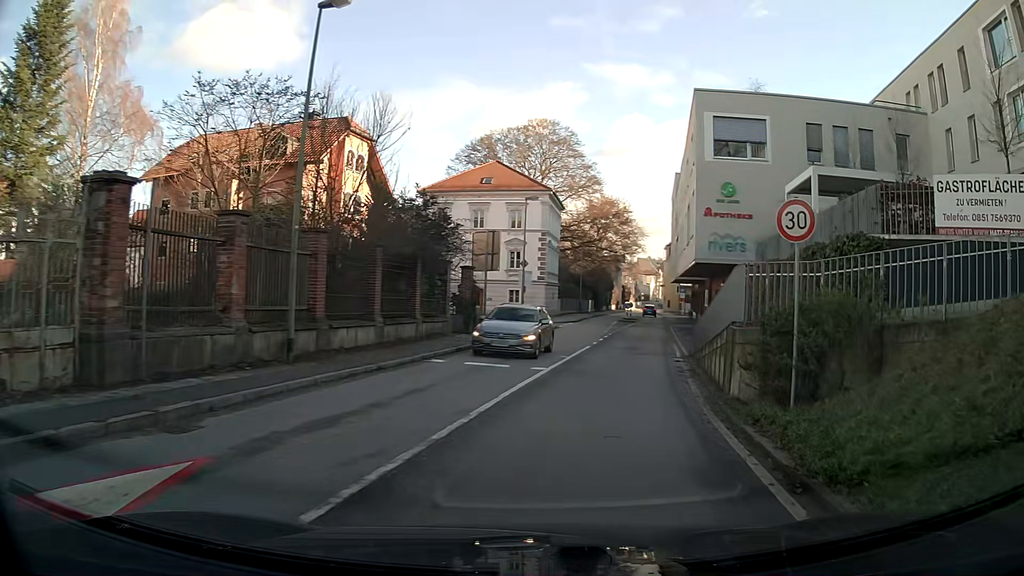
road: primary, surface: asphalt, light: Day
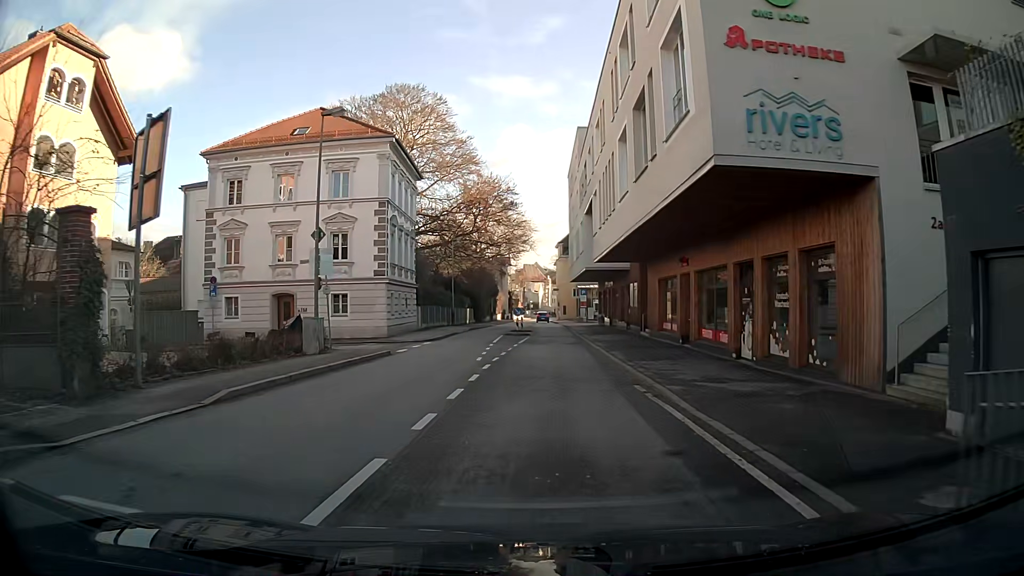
(+1.5, +20.2) m; +8°
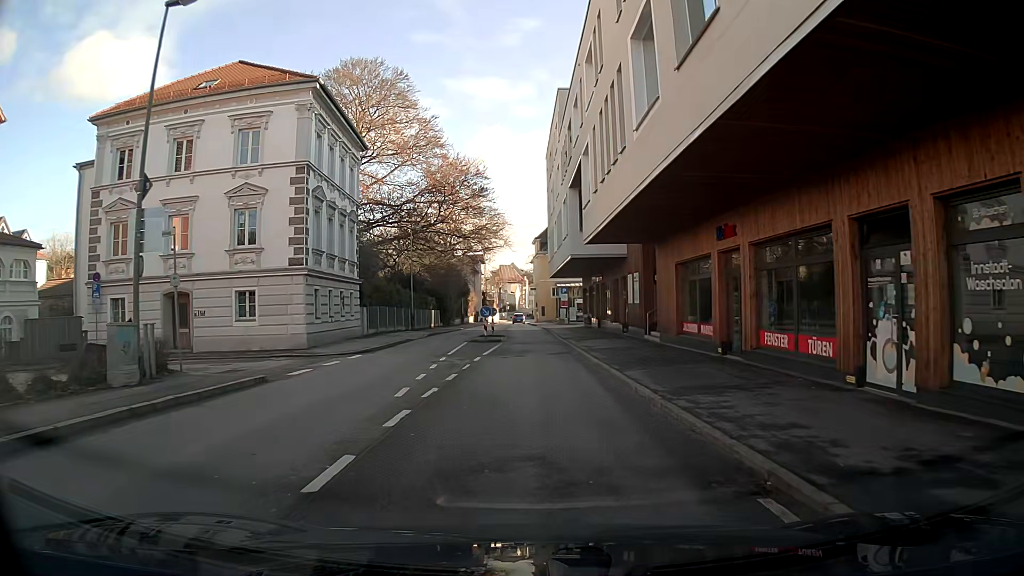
(+0.1, +9.3) m; +1°
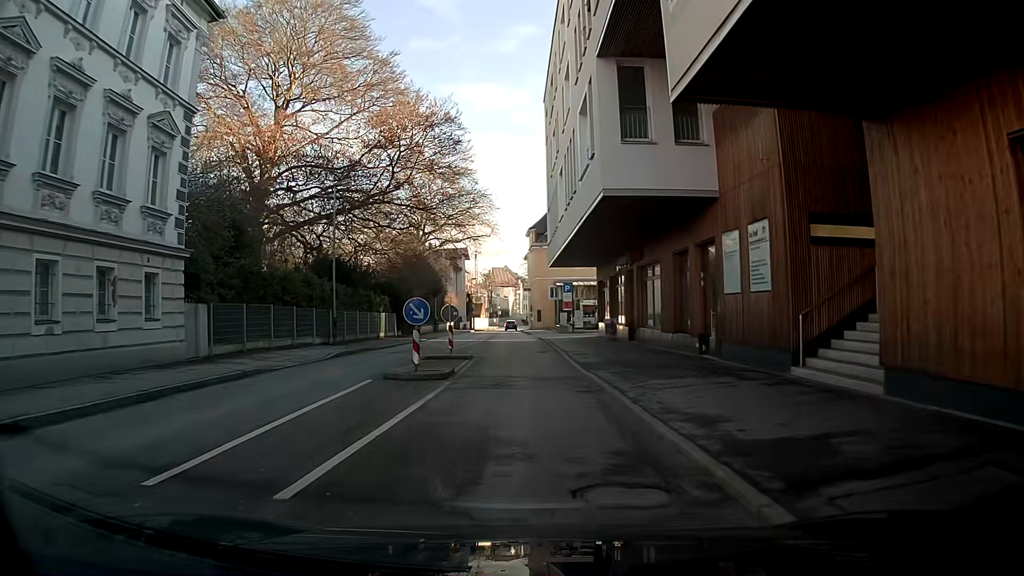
(+0.8, +18.7) m; +5°
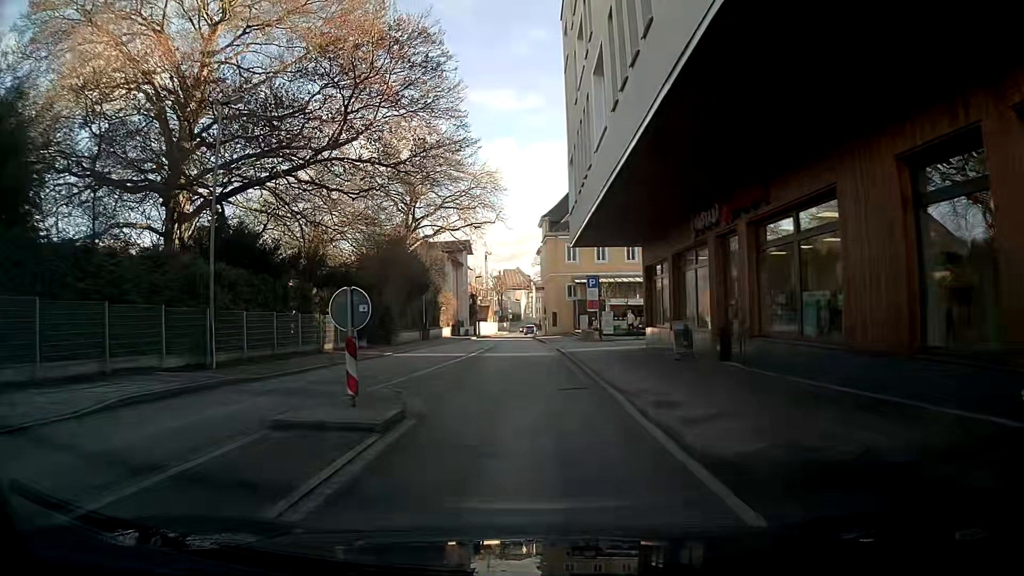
(-0.5, +13.8) m; -4°
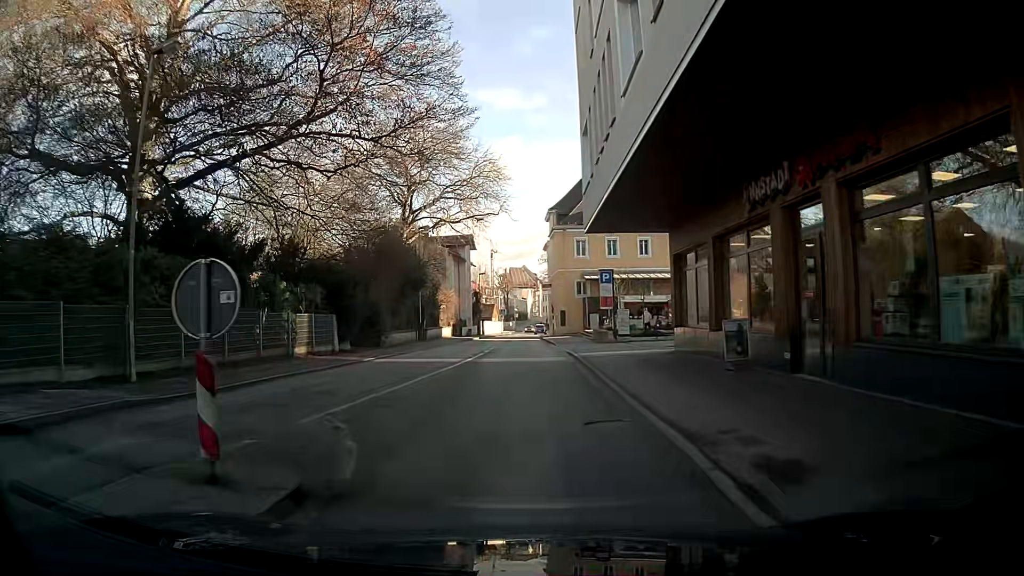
(0.0, +4.6) m; -1°
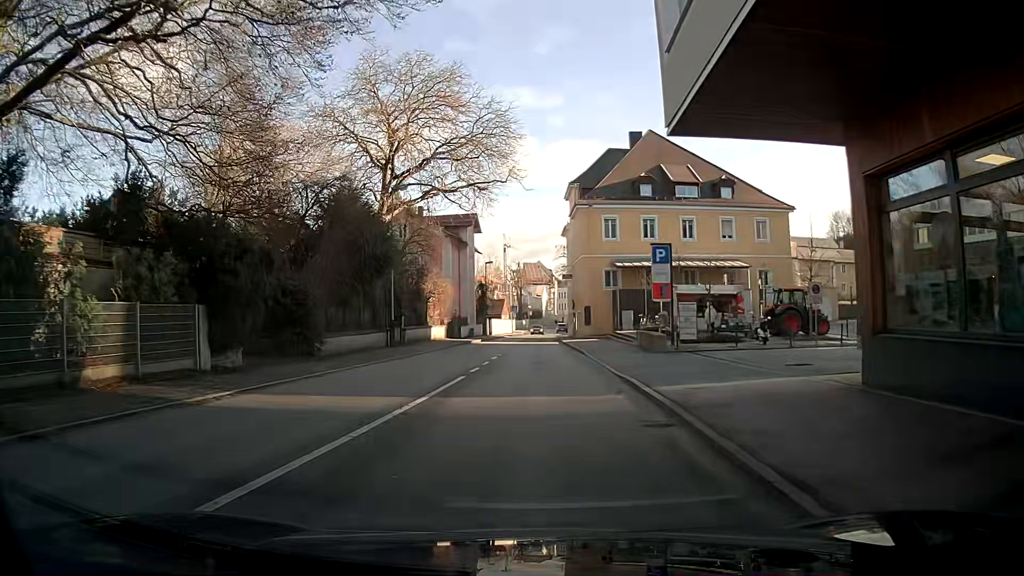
(-0.3, +13.6) m; -1°
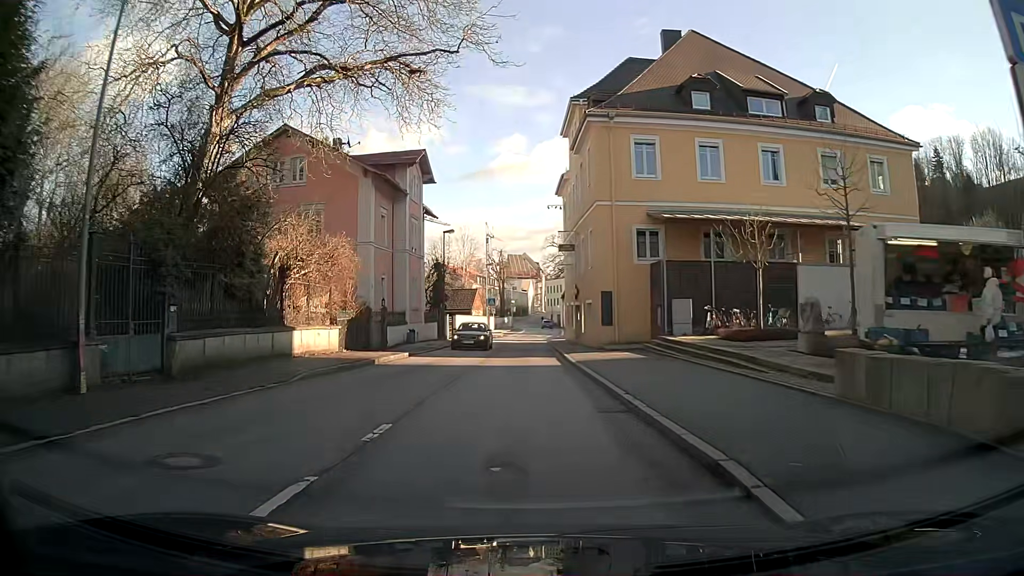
(+0.1, +23.2) m; 0°
